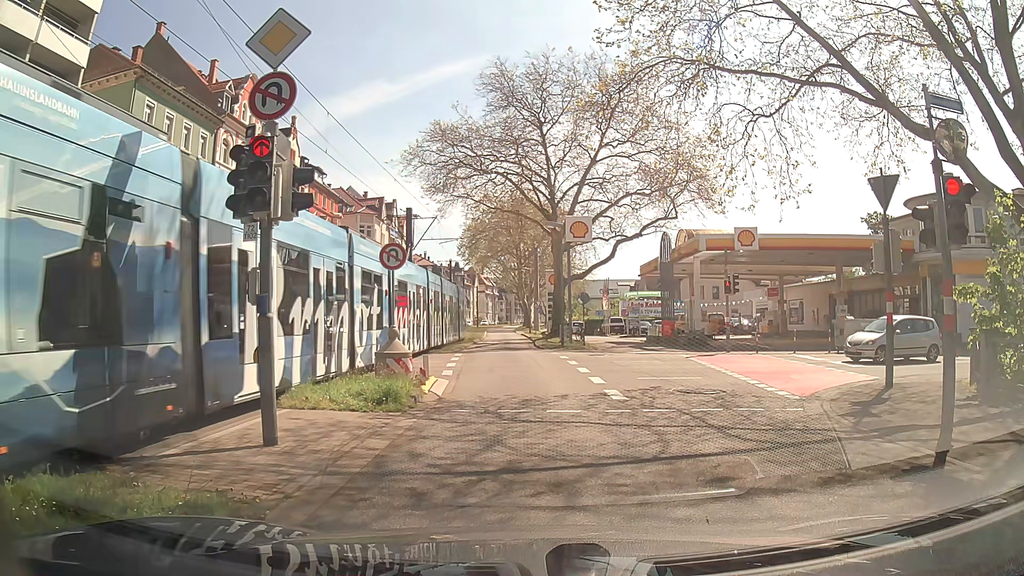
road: secondary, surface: asphalt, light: Day
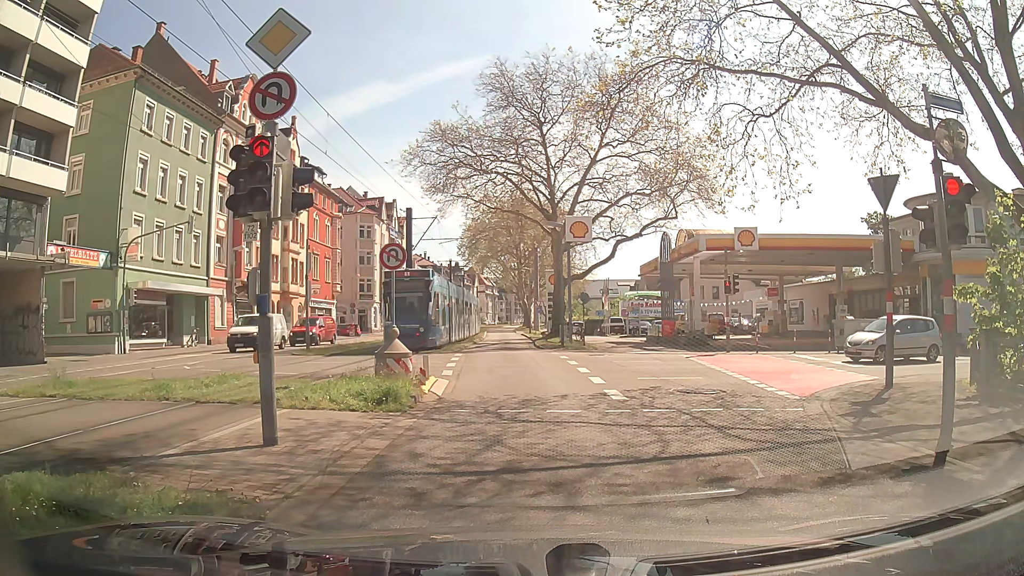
(0.0, 0.0) m; 0°
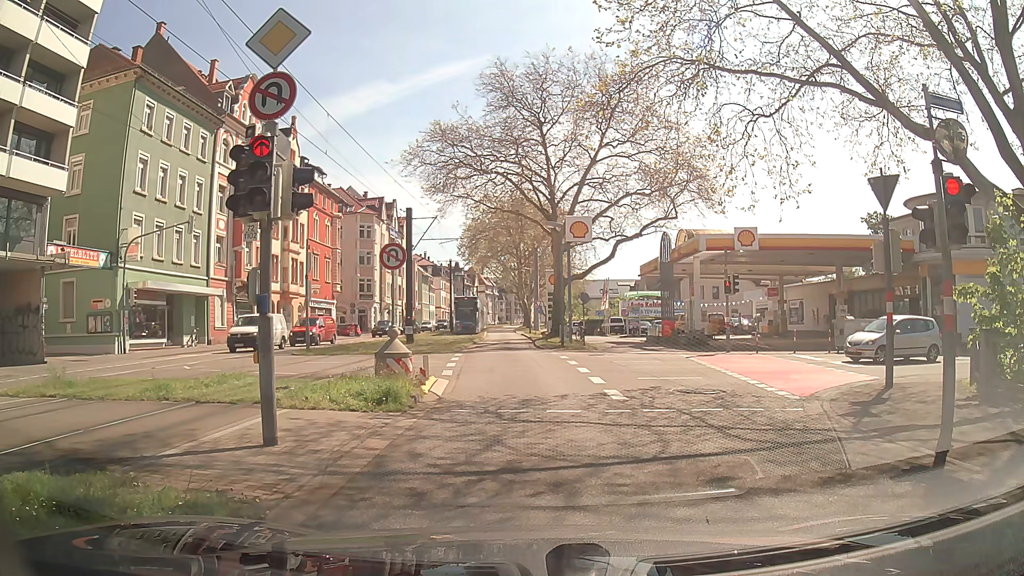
(0.0, 0.0) m; 0°
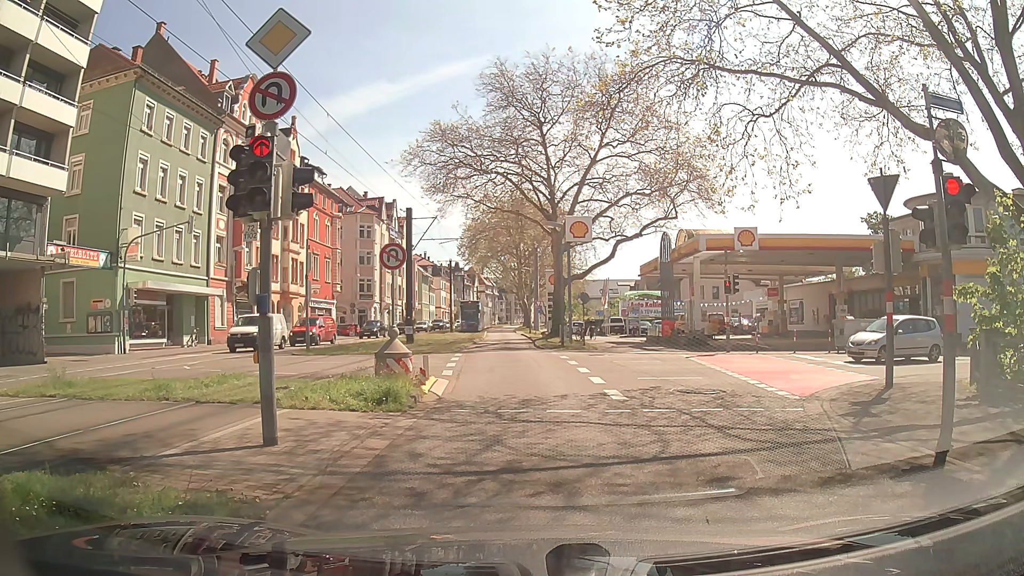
(0.0, 0.0) m; 0°
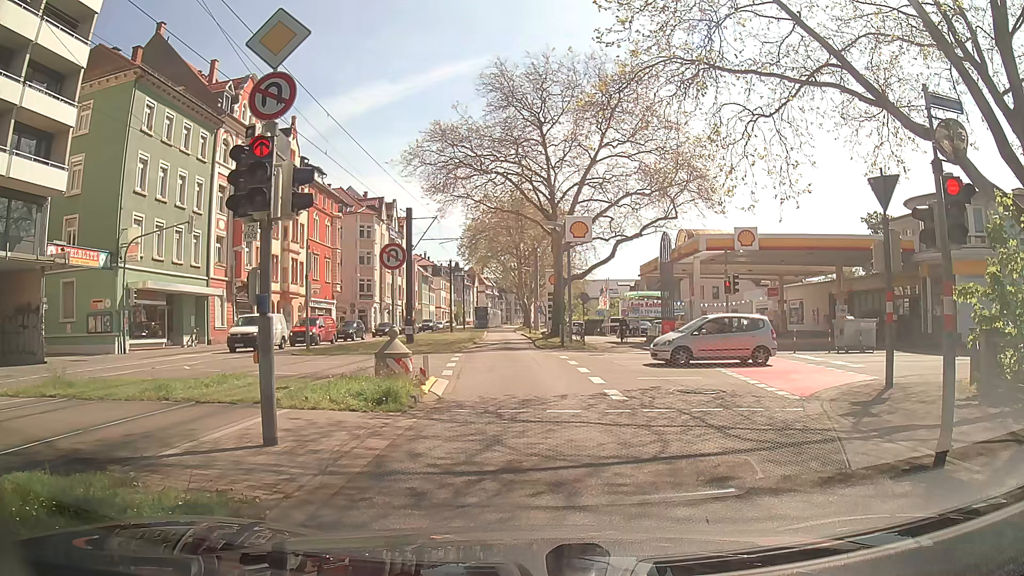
(0.0, 0.0) m; 0°
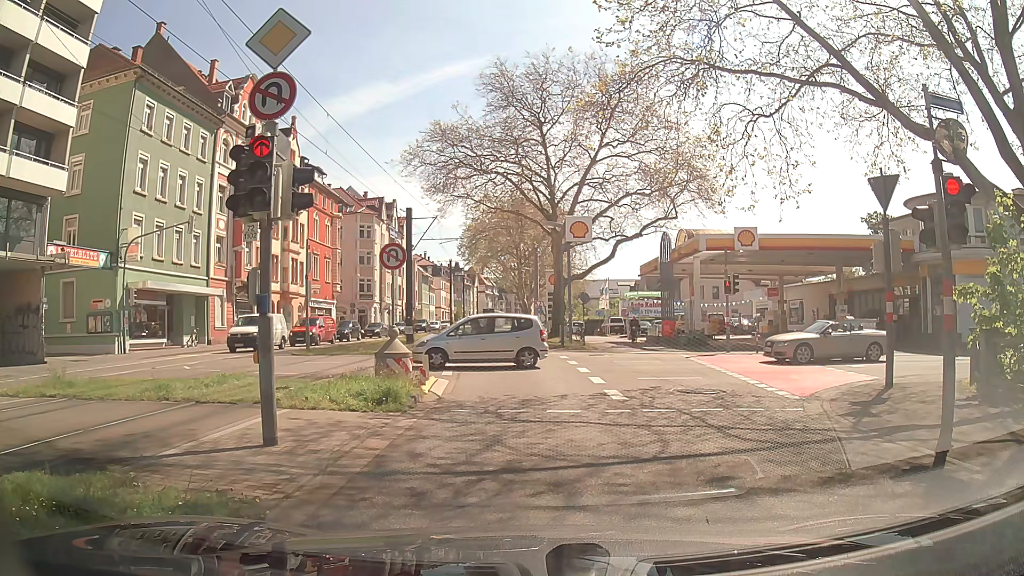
(0.0, 0.0) m; 0°
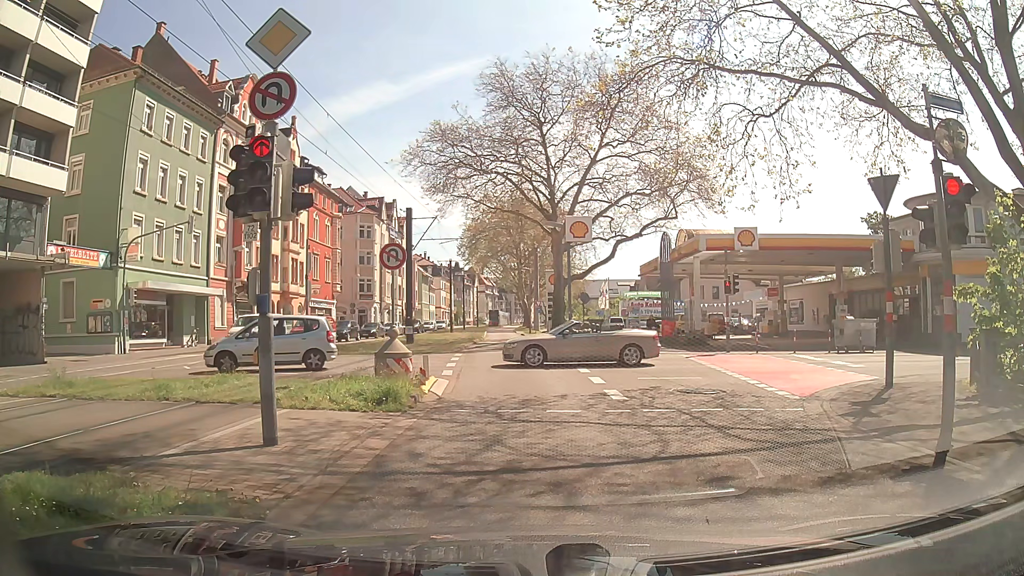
(0.0, 0.0) m; 0°
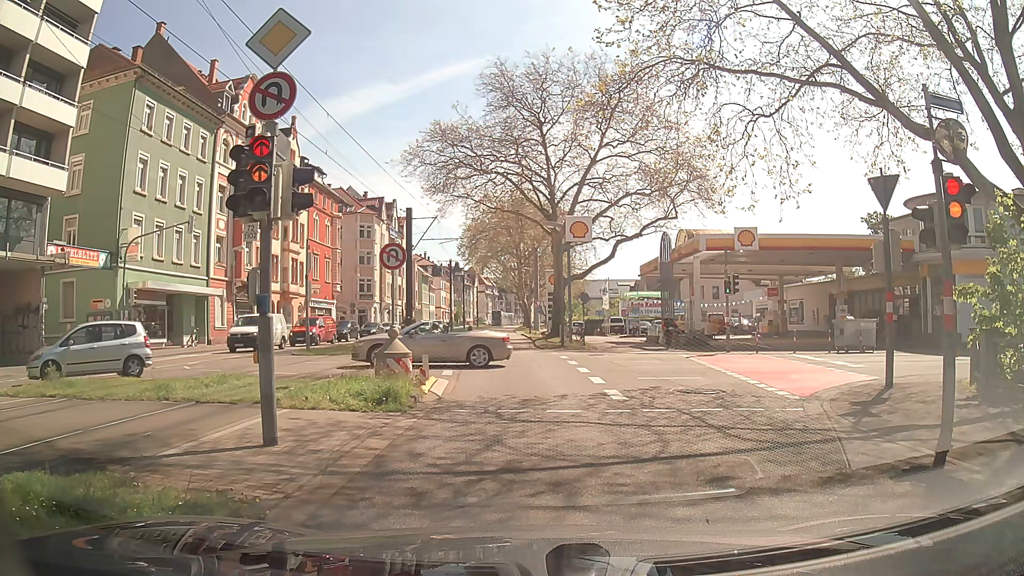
(0.0, 0.0) m; 0°
